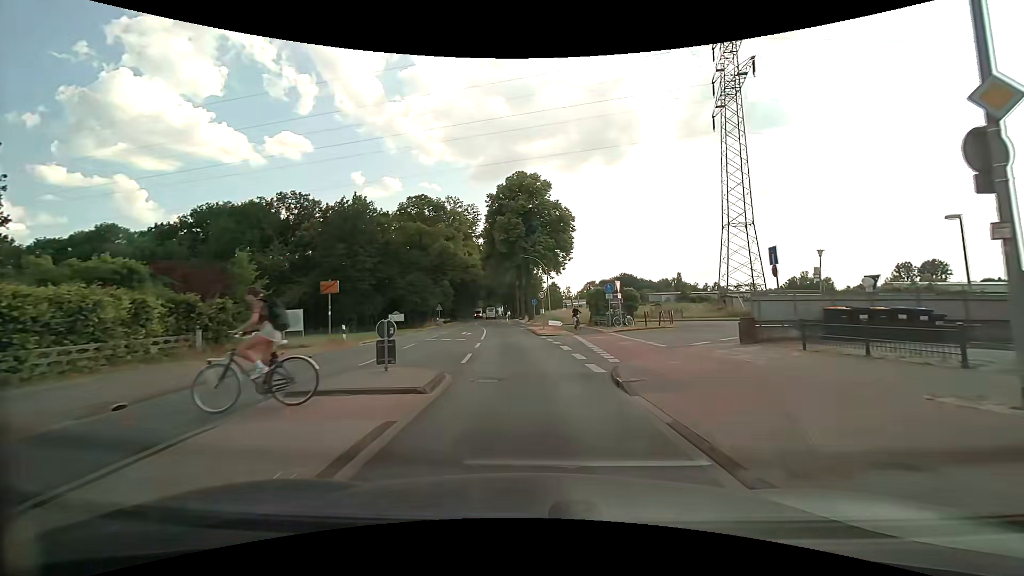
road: secondary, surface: asphalt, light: Day
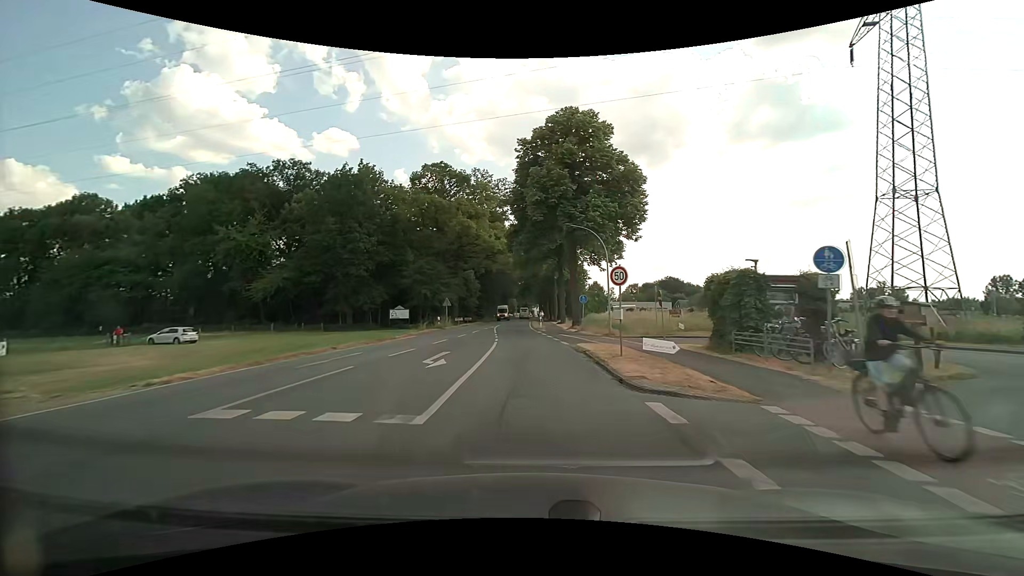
(-0.6, +19.6) m; -4°
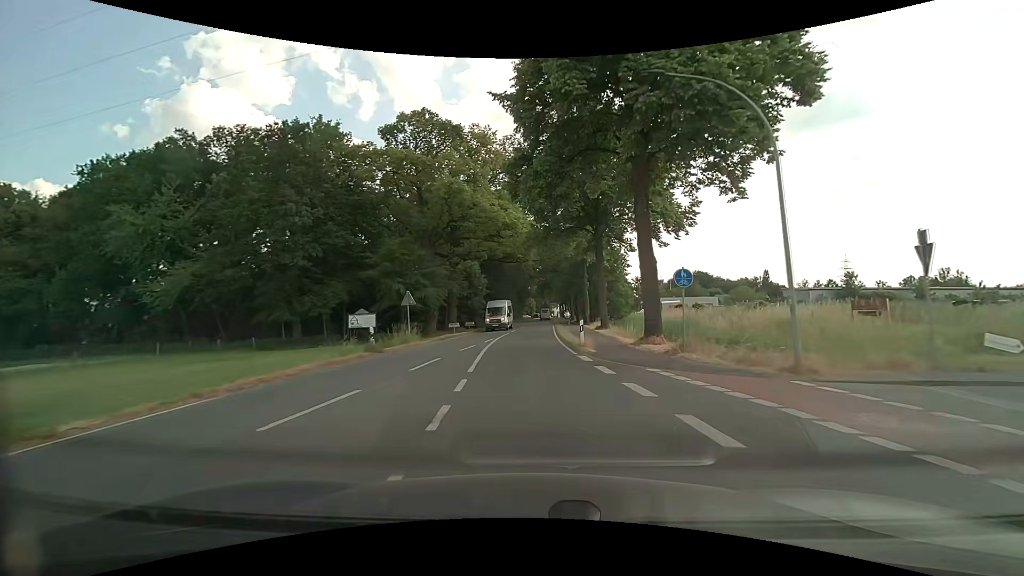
(-0.5, +21.2) m; -2°
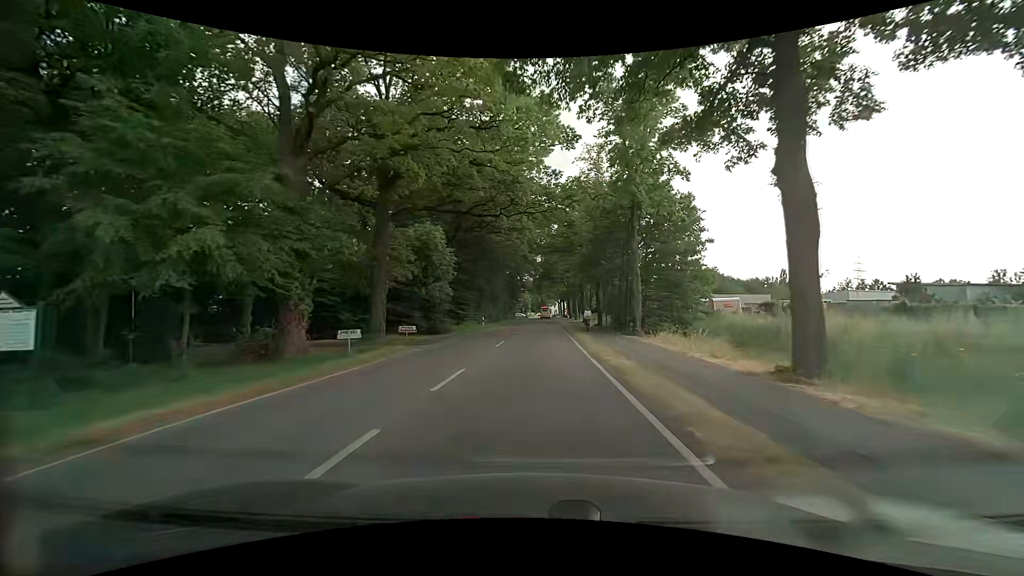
(-0.3, +30.4) m; +1°
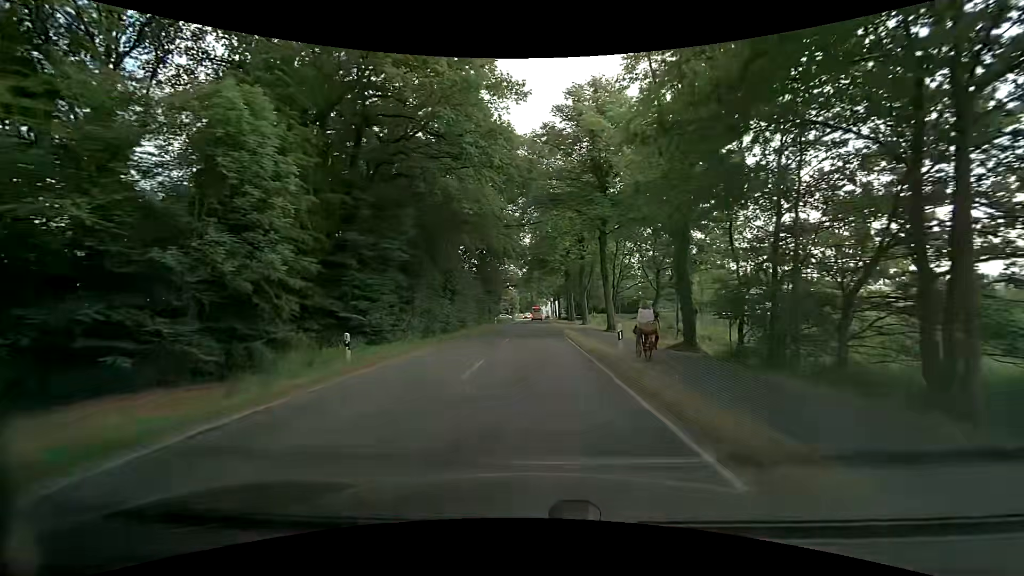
(+0.3, +31.3) m; +1°
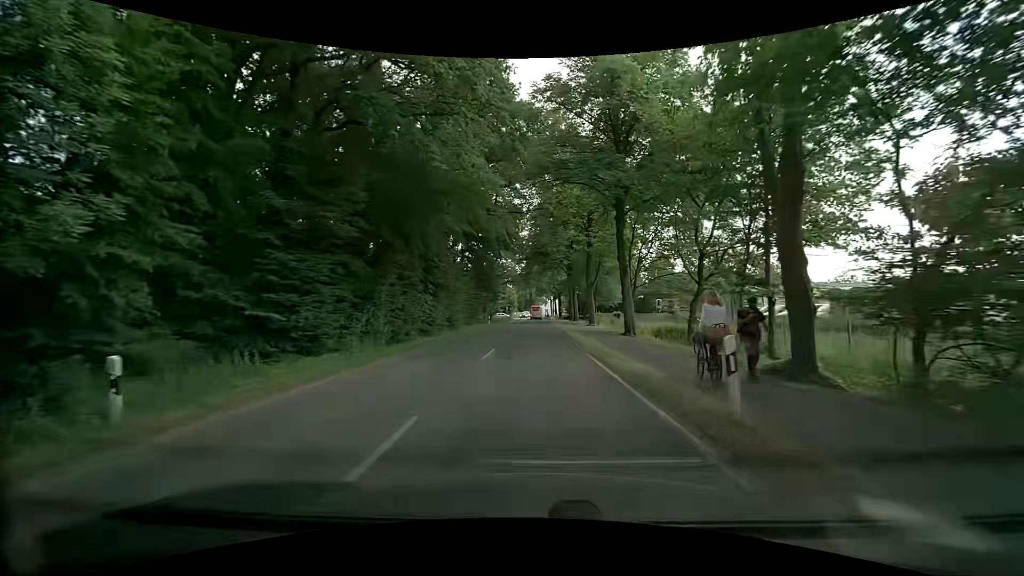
(-0.1, +7.9) m; +1°
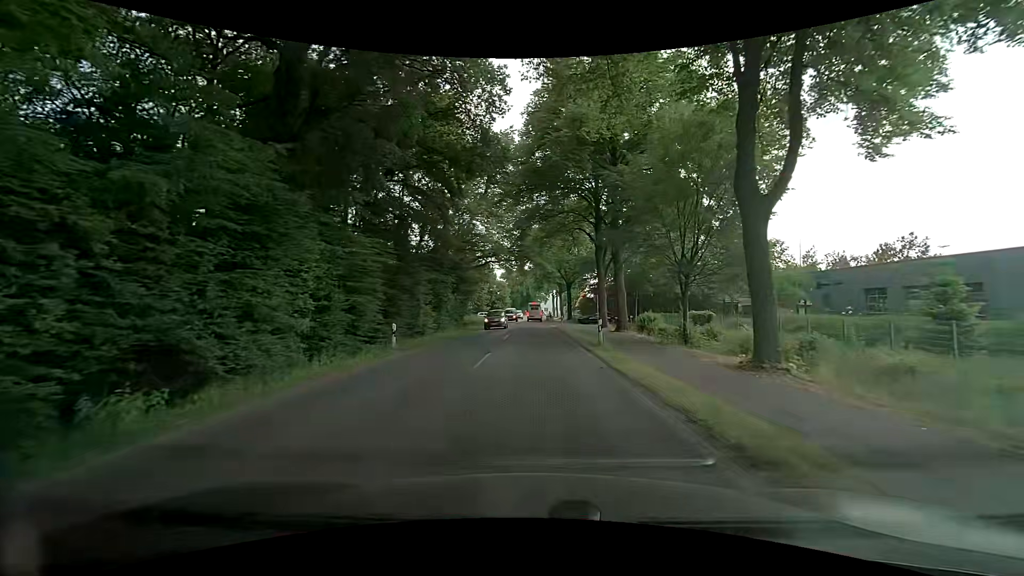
(-0.3, +37.8) m; +1°
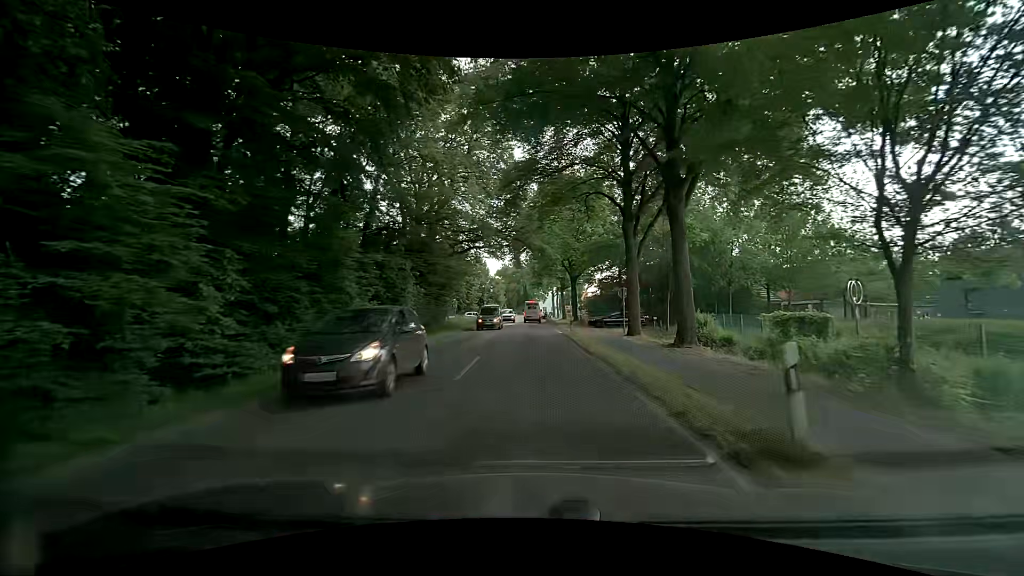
(-0.3, +13.8) m; -2°
(0, +10) (0, +20) (+1, +30) (+1, +40) (+1, +50) (+1, +60) (+1, +70) (-3, +79) (-13, +80) (-23, +81) m
